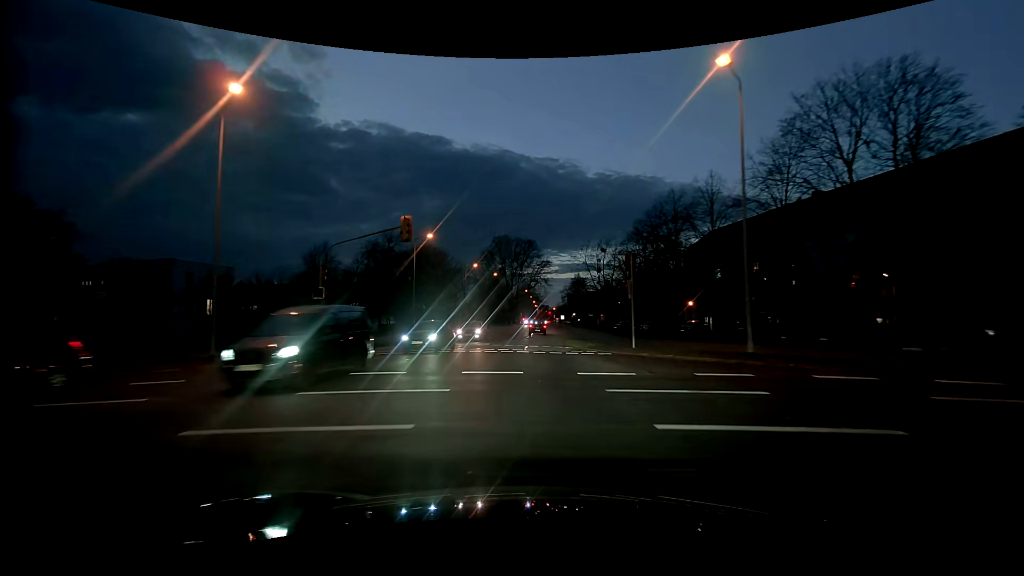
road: tertiary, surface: asphalt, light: Dusk
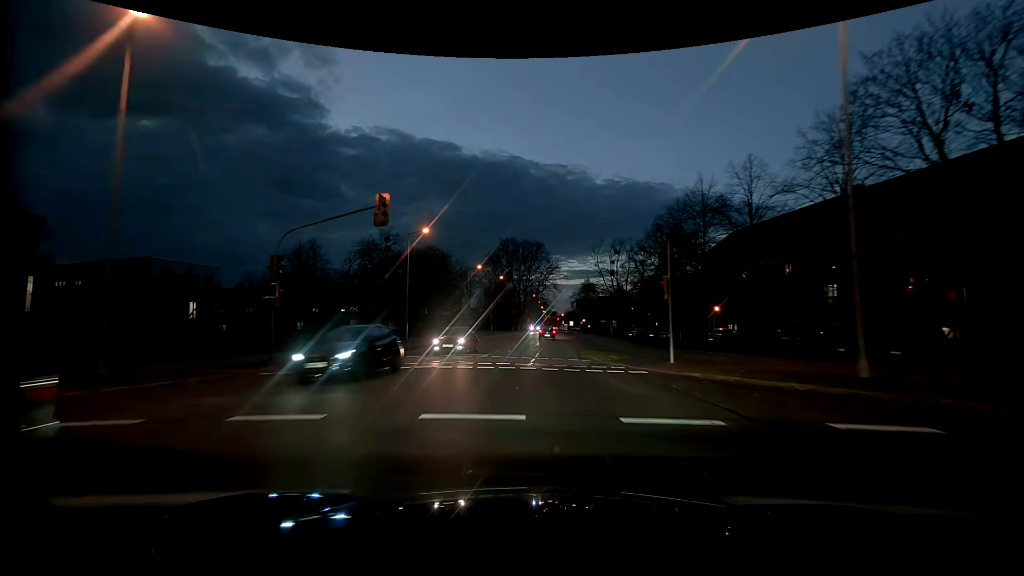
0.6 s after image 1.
(0.0, +5.7) m; -1°
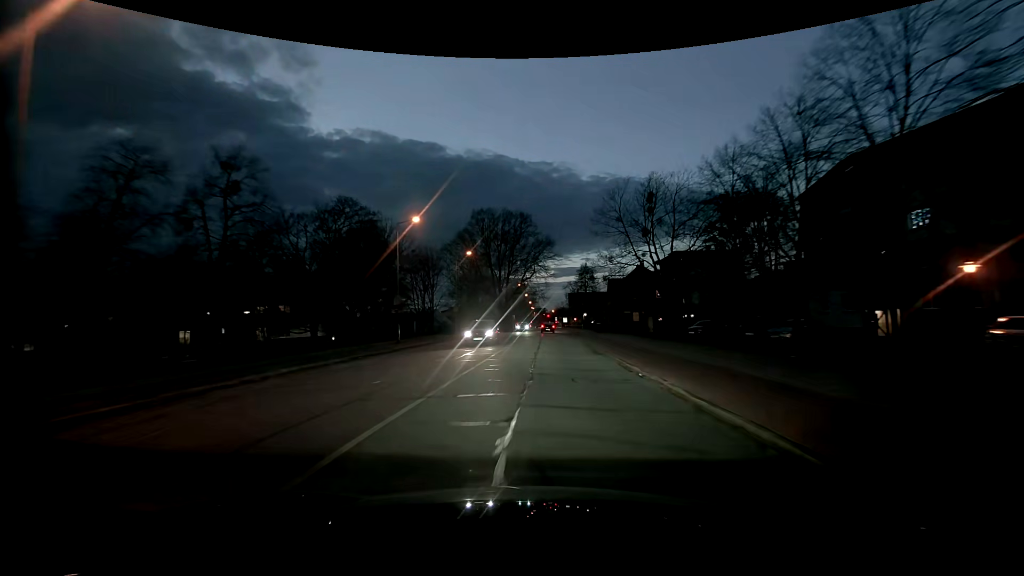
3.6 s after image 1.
(+0.5, +32.5) m; +2°
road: residential
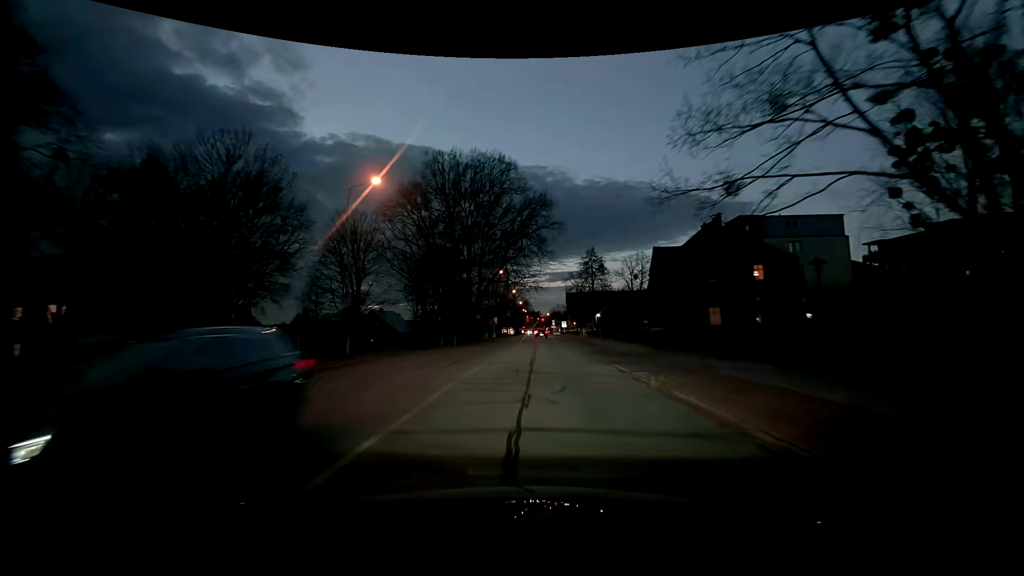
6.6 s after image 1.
(+0.6, +35.2) m; +1°
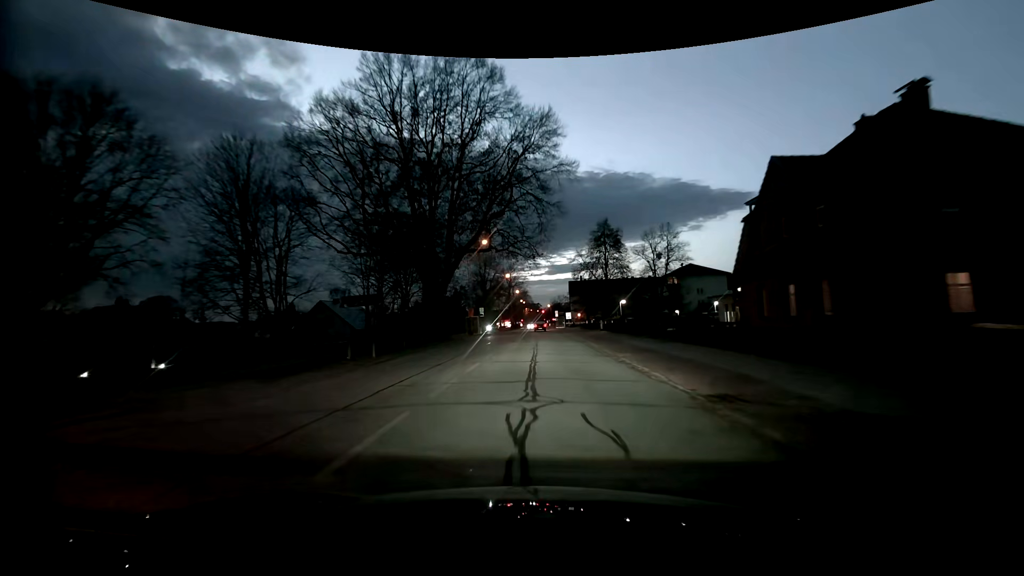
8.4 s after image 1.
(0.0, +21.7) m; +1°
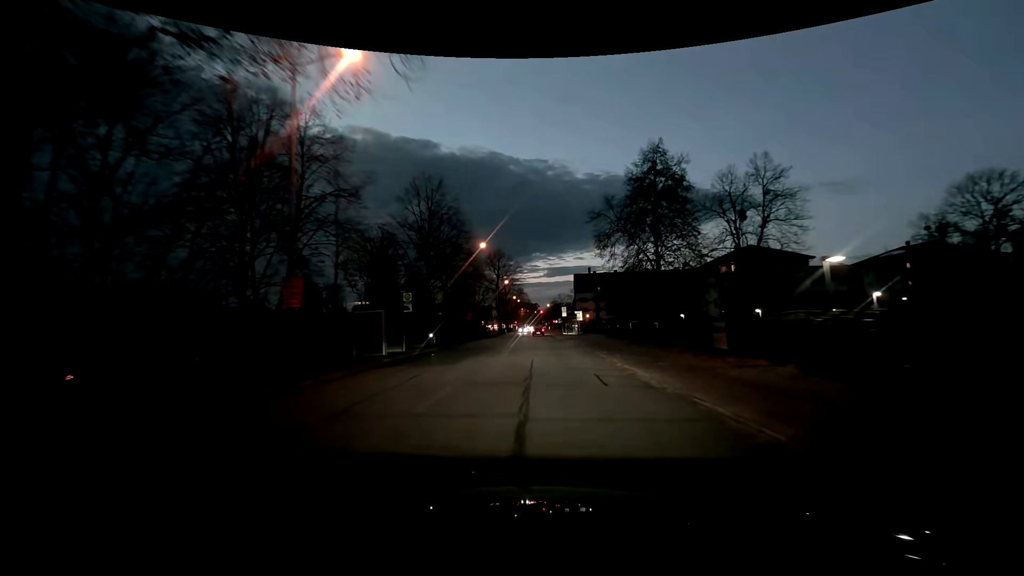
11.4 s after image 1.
(-0.1, +37.0) m; 0°
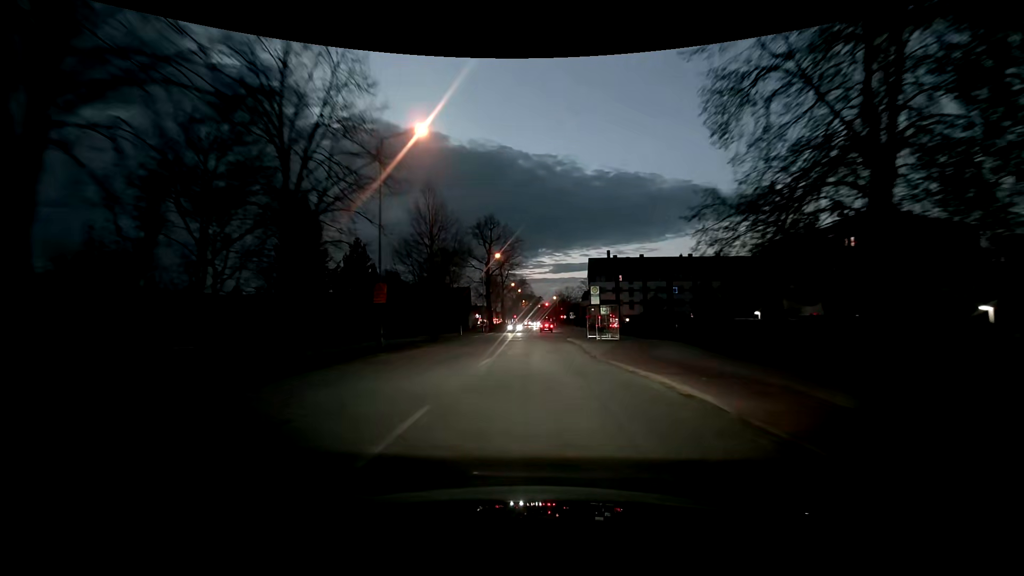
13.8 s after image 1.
(-0.3, +29.9) m; -1°
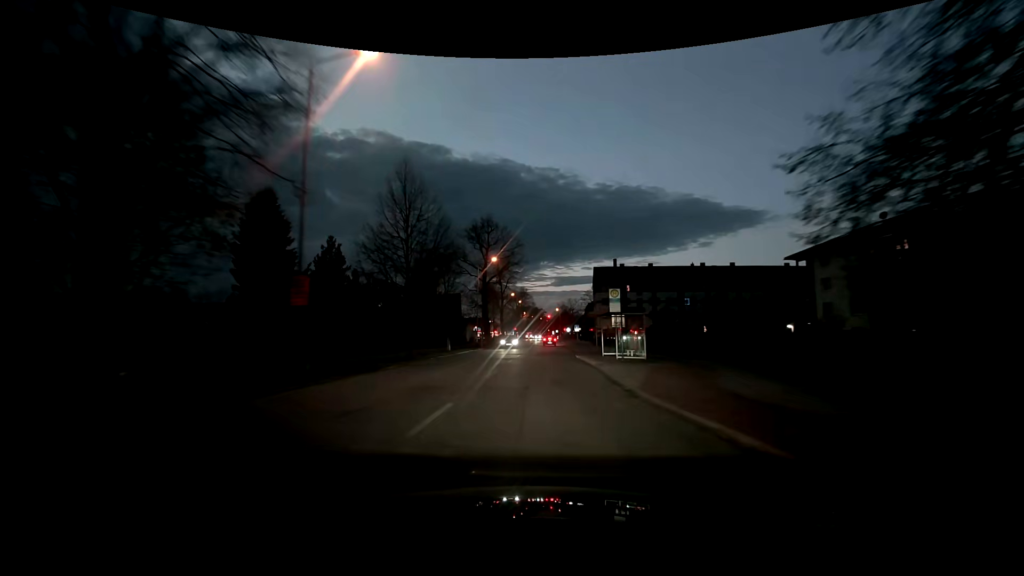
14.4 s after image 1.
(0.0, +7.5) m; 0°
(0, +10) (0, +20) (0, +30) (0, +40) (+1, +50) (+1, +60) (+1, +70) (+1, +80) (+1, +90) (+1, +100) m
